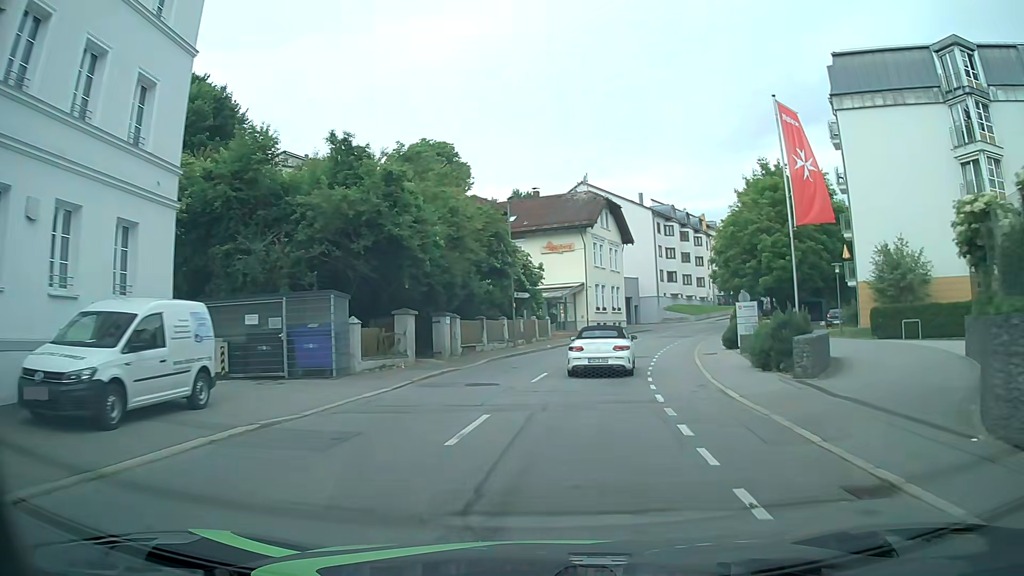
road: tertiary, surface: asphalt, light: Day
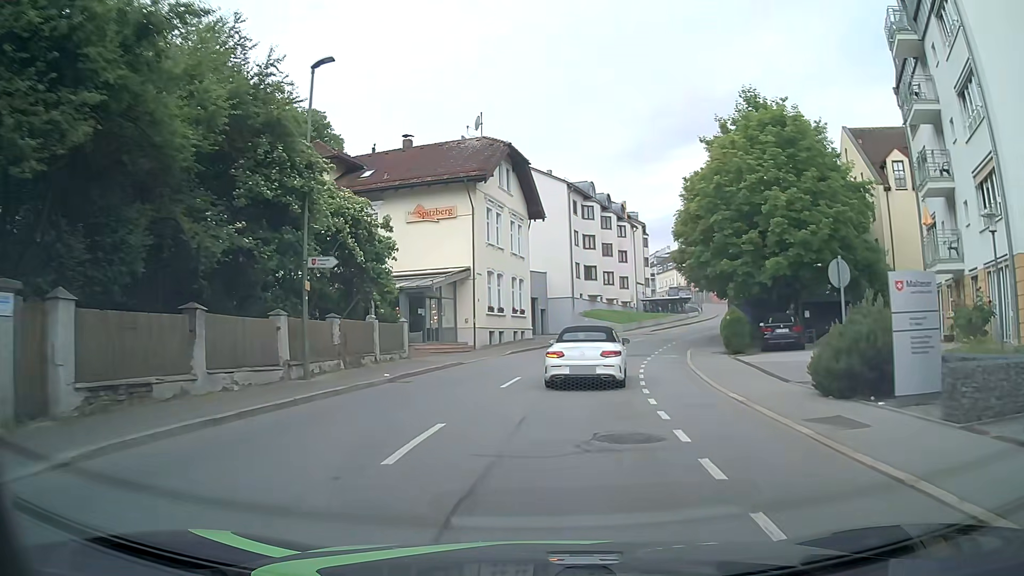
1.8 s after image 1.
(+1.5, +19.0) m; +9°
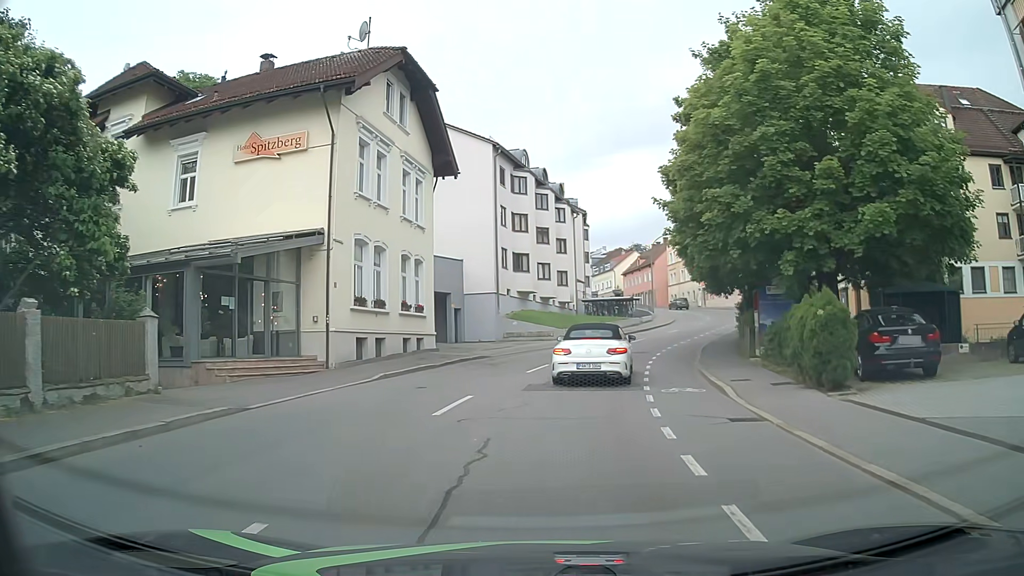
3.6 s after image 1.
(+0.8, +13.6) m; +7°
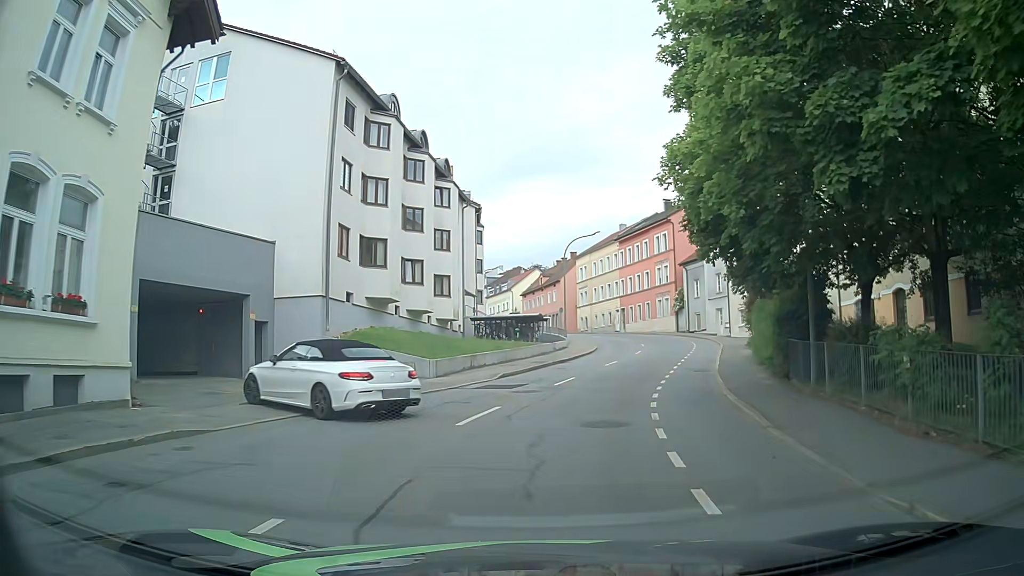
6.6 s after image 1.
(+1.2, +17.3) m; +8°
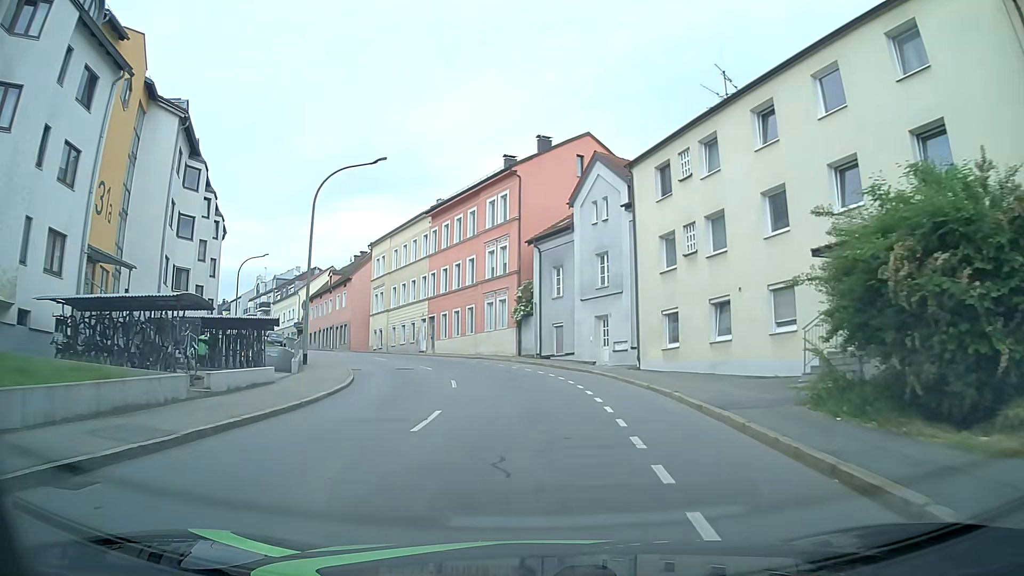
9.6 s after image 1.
(+4.3, +27.4) m; +16°
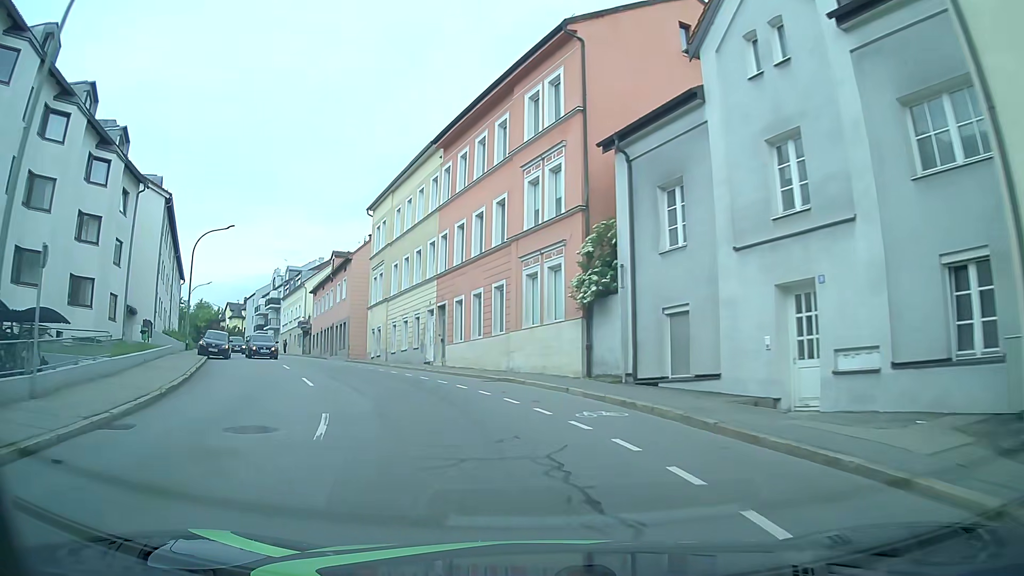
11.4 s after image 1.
(-0.5, +20.0) m; -5°
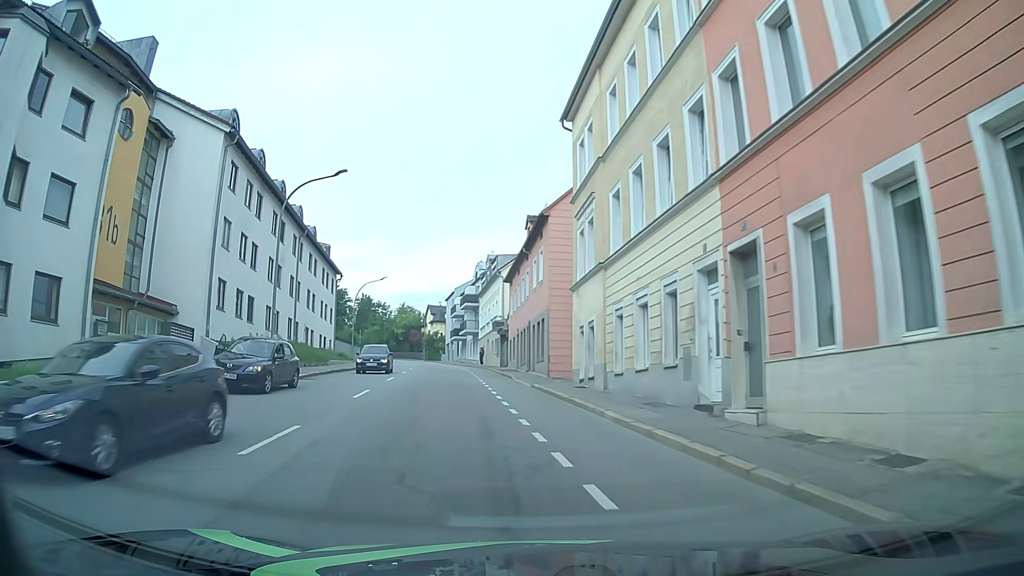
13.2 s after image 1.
(-3.4, +19.5) m; -20°
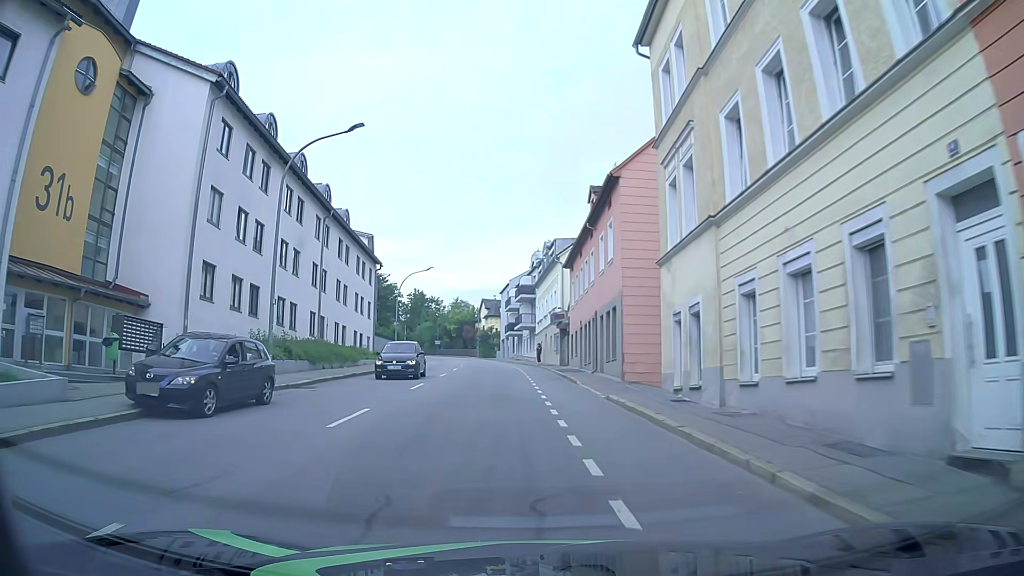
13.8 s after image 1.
(-0.4, +6.6) m; -5°
(0, +10) (-1, +20) (-2, +30) (-3, +40) (-4, +50) (-5, +60) (-6, +70) (-8, +80) (-10, +89) (-12, +99) m
